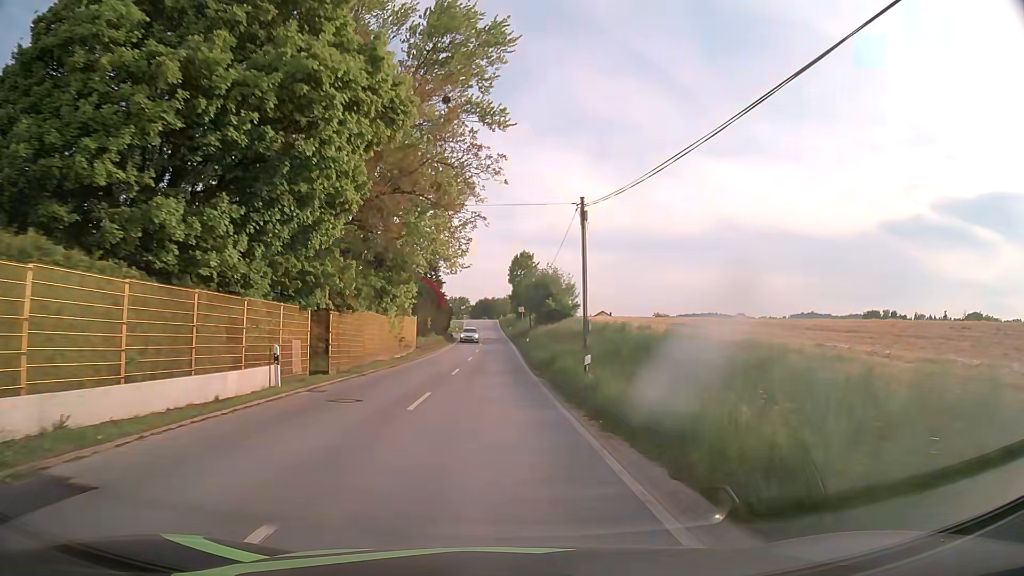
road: tertiary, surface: asphalt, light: Day
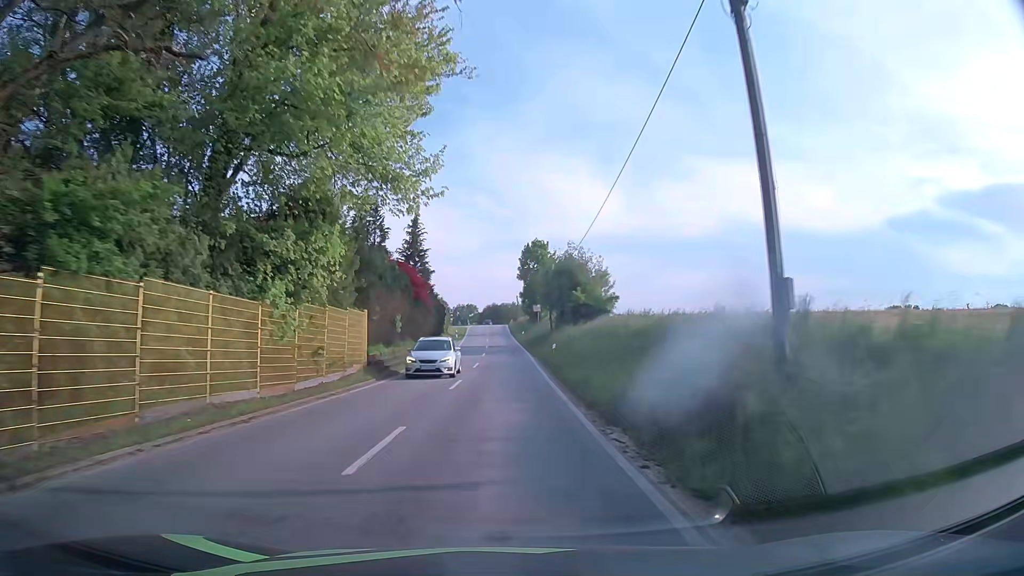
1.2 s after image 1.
(-0.3, +18.0) m; -1°
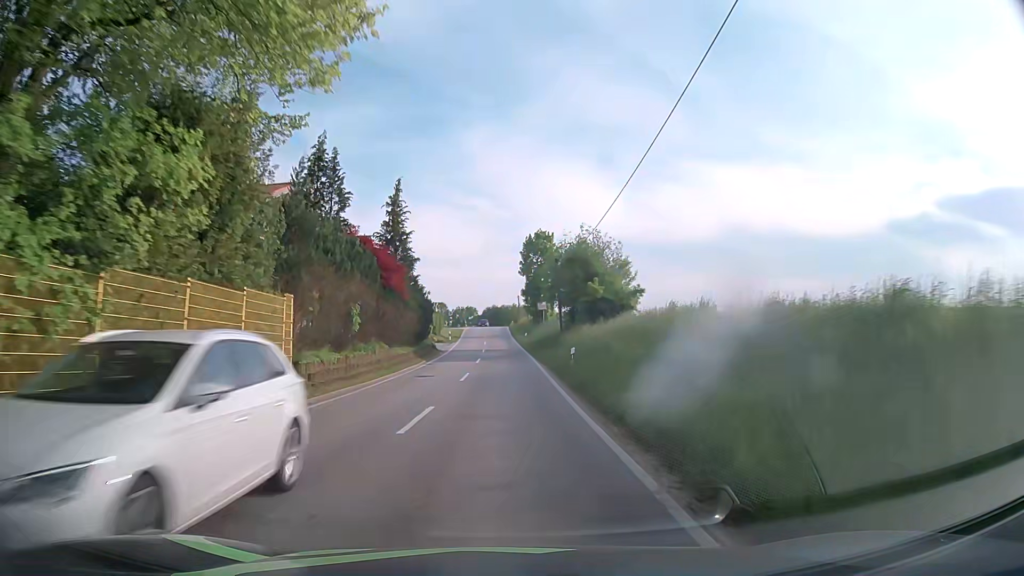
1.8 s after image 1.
(0.0, +9.0) m; 0°
(0, +10) (0, +20) (0, +30) (0, +40) (0, +50) (0, +60) (0, +70) (-1, +80) (-1, +90) (-1, +100) m
